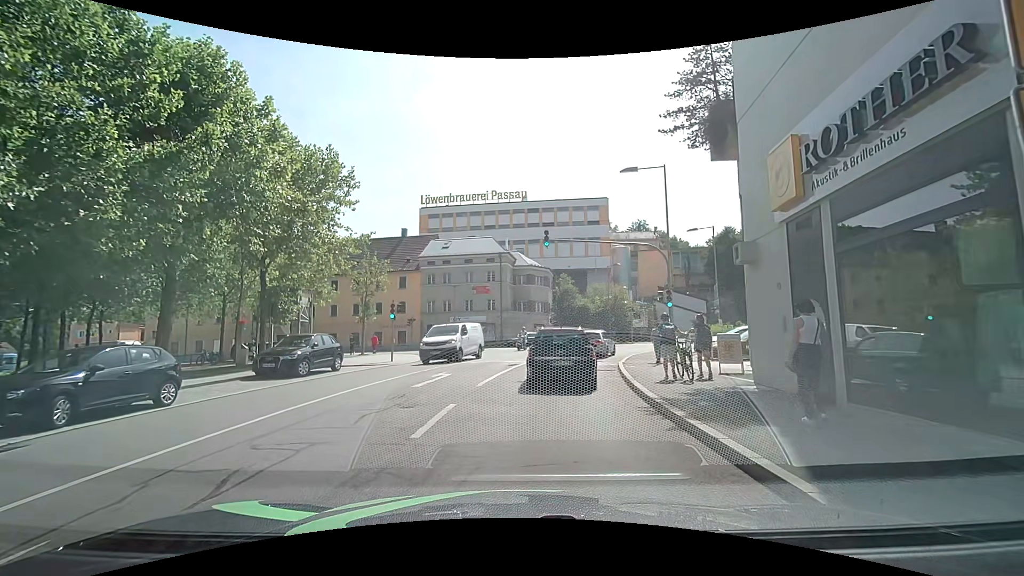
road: residential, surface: asphalt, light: Day
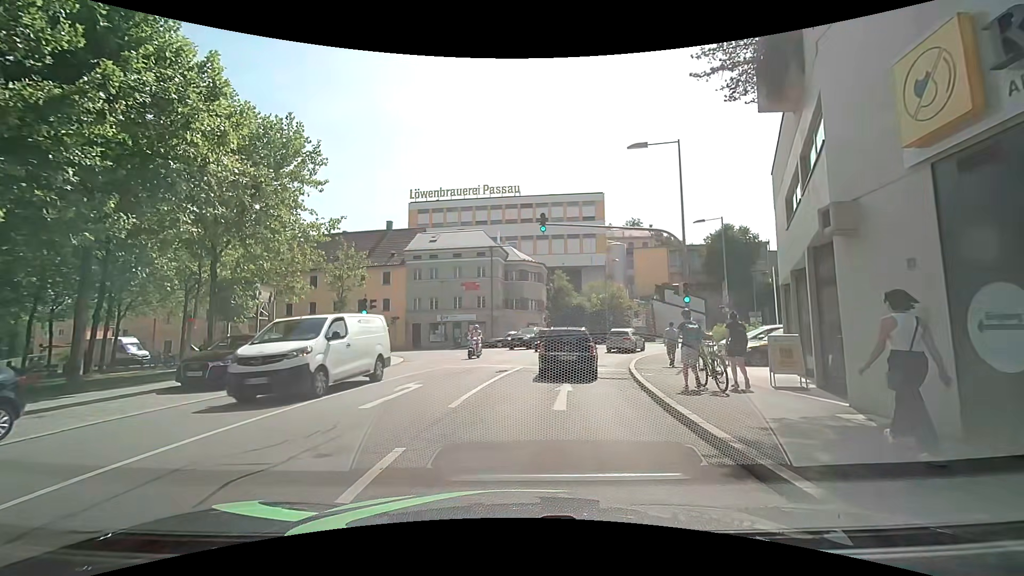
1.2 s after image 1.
(+0.1, +3.8) m; +2°
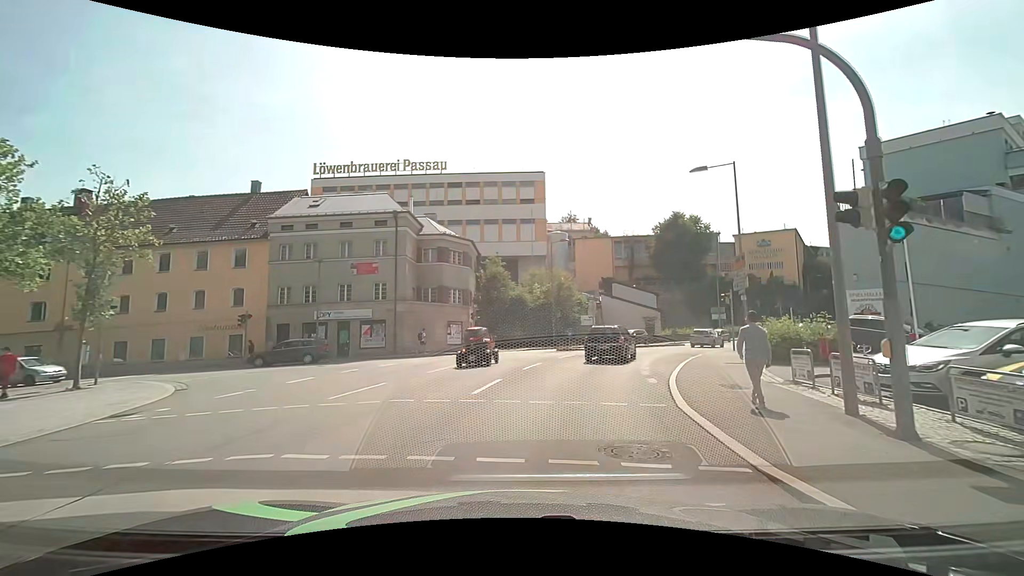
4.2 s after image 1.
(+0.8, +14.9) m; +8°
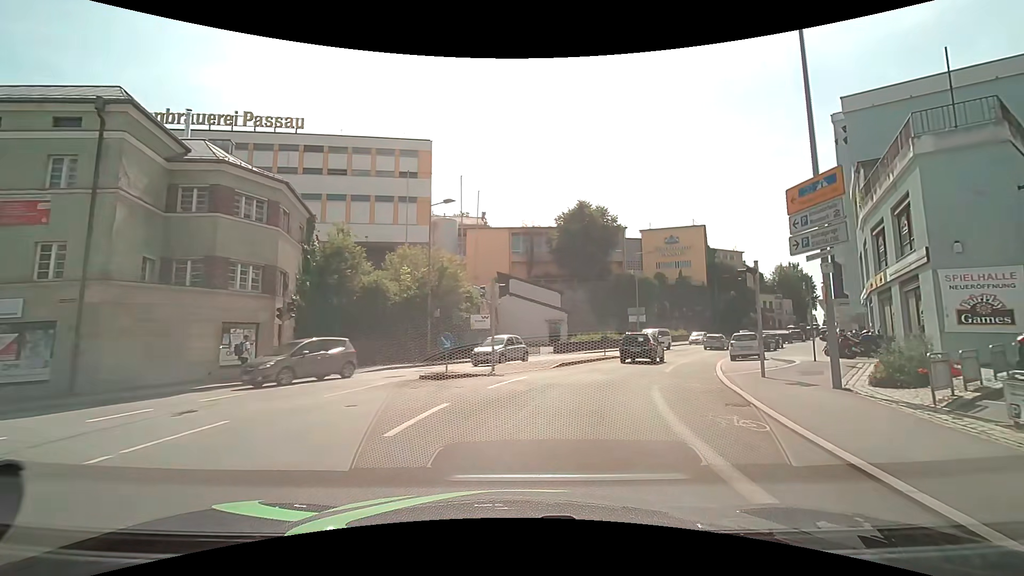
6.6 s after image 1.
(+1.4, +16.0) m; +12°
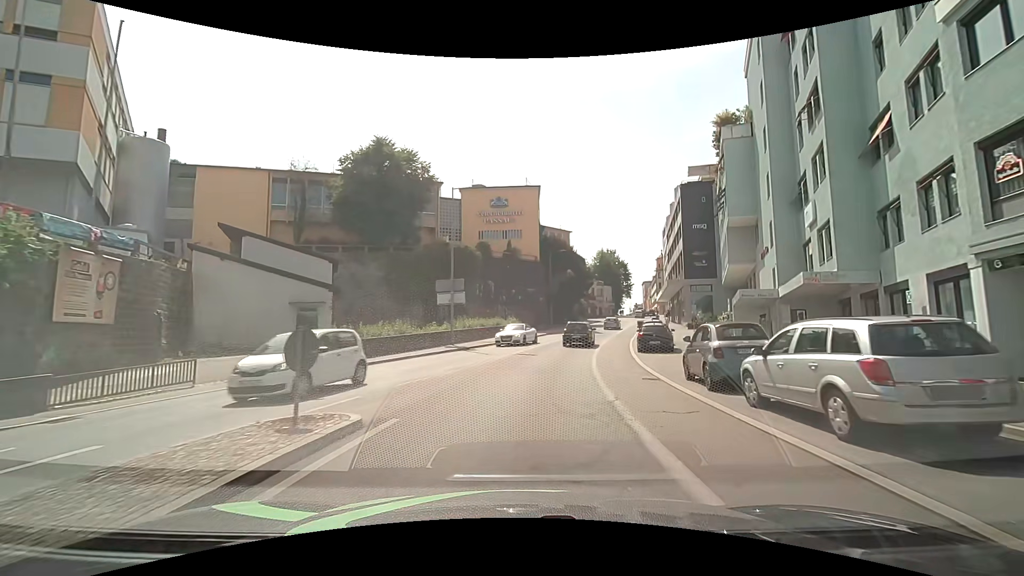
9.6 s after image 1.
(+5.0, +23.4) m; +21°
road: tertiary
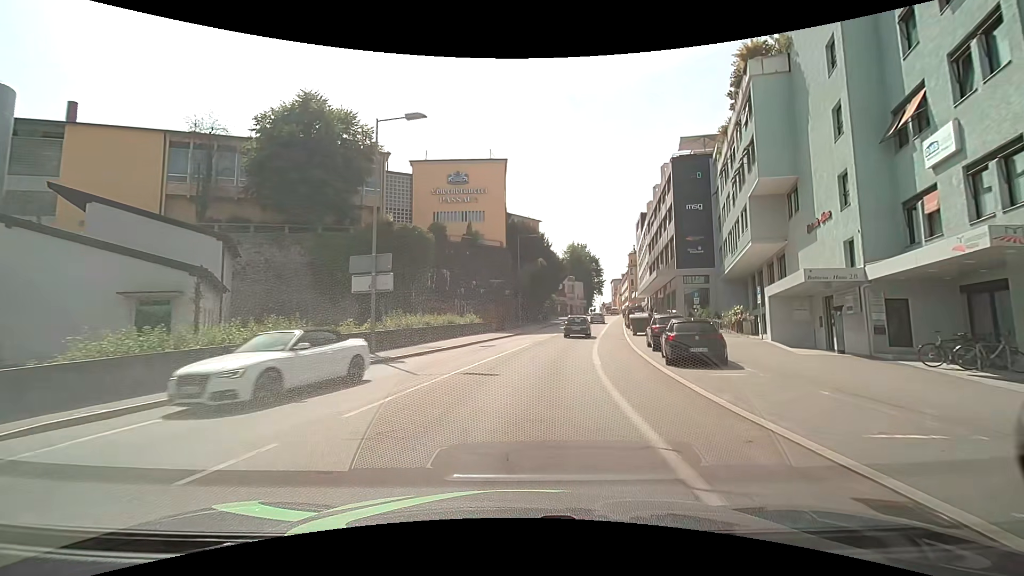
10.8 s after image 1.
(+0.4, +10.4) m; +4°
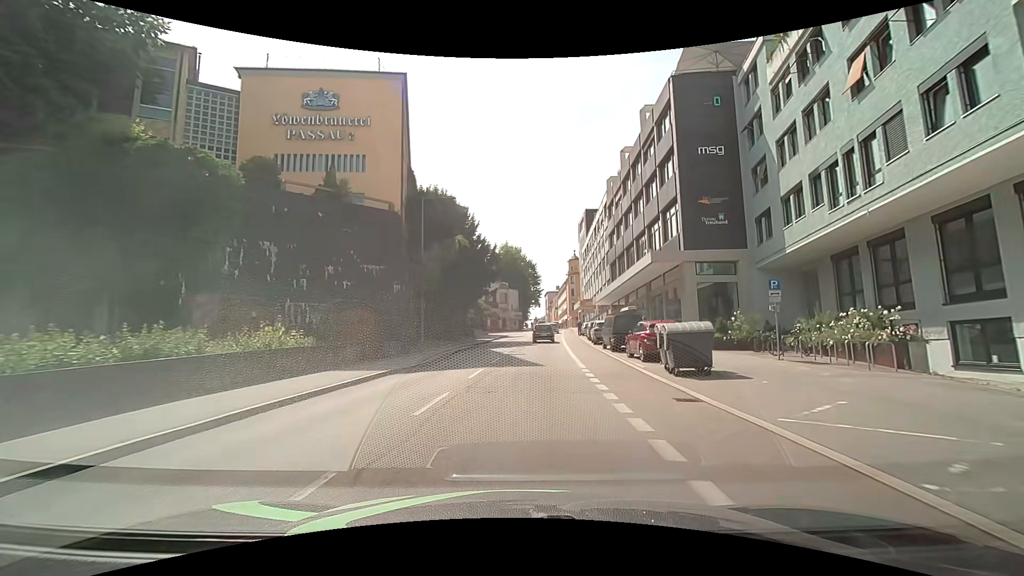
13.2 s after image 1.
(+1.5, +22.0) m; +8°
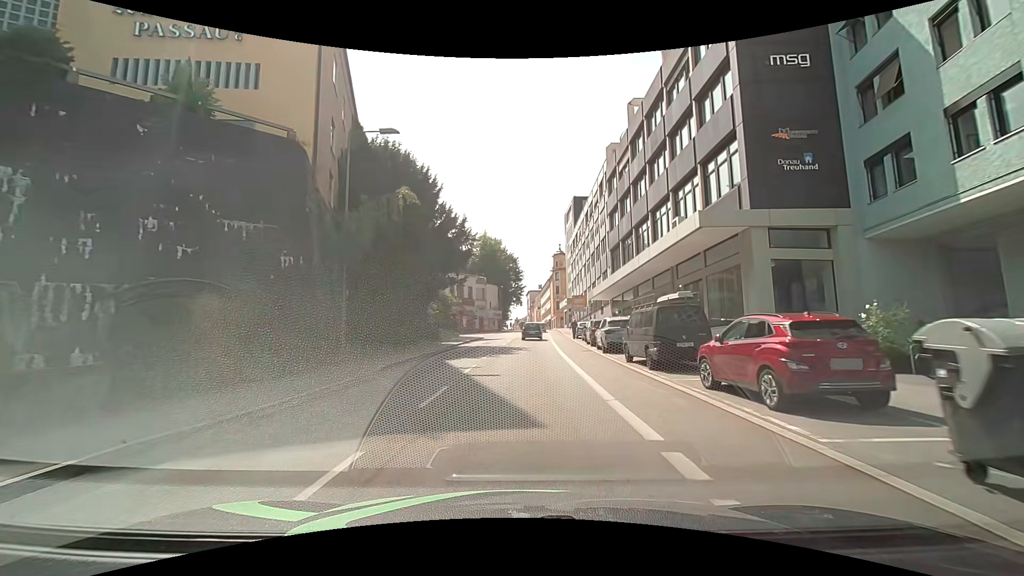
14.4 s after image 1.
(+0.3, +11.3) m; +1°
